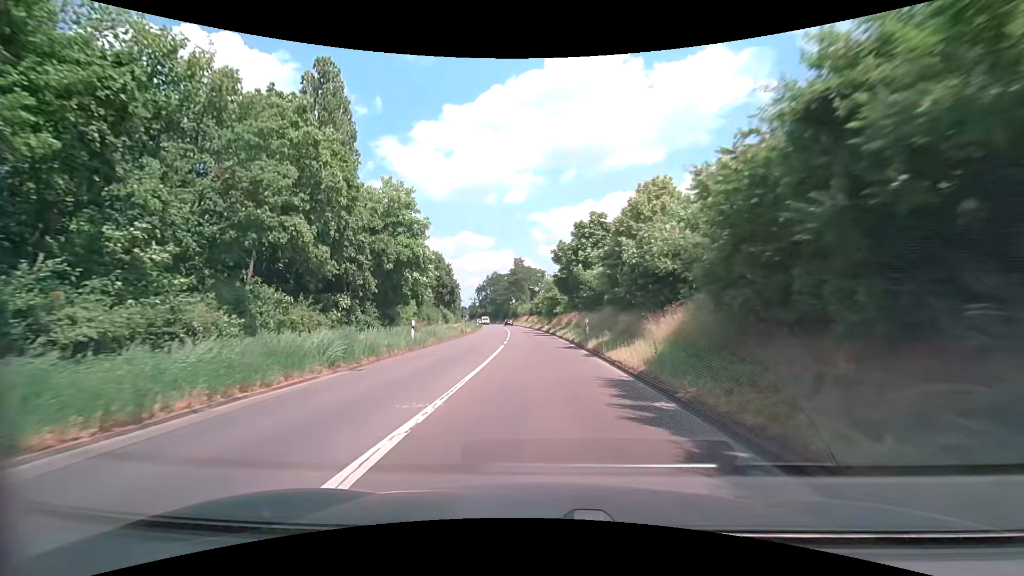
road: secondary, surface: asphalt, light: Day
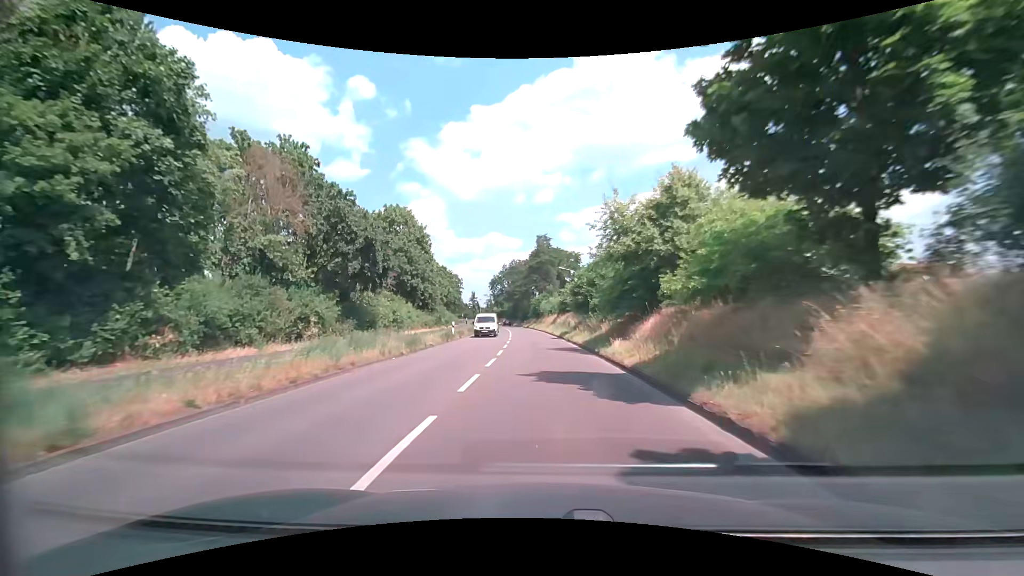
(-1.0, +40.3) m; -3°
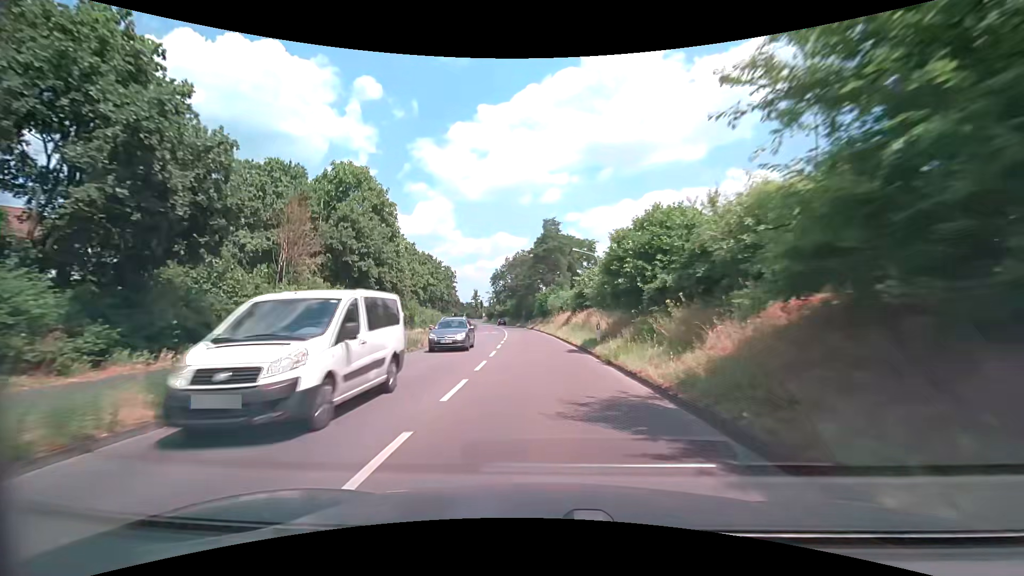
(0.0, +16.3) m; -1°
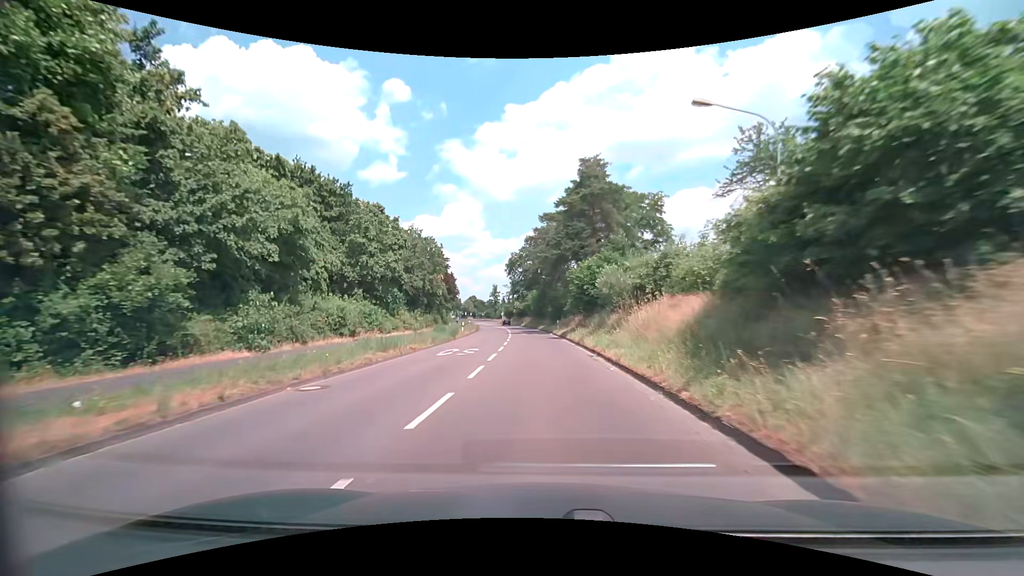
(-0.5, +32.9) m; -3°
(0, +10) (0, +20) (-1, +30) (-1, +40) (-2, +50) (-3, +60) (-4, +70) (-4, +80) (-6, +90) (-7, +100) m
